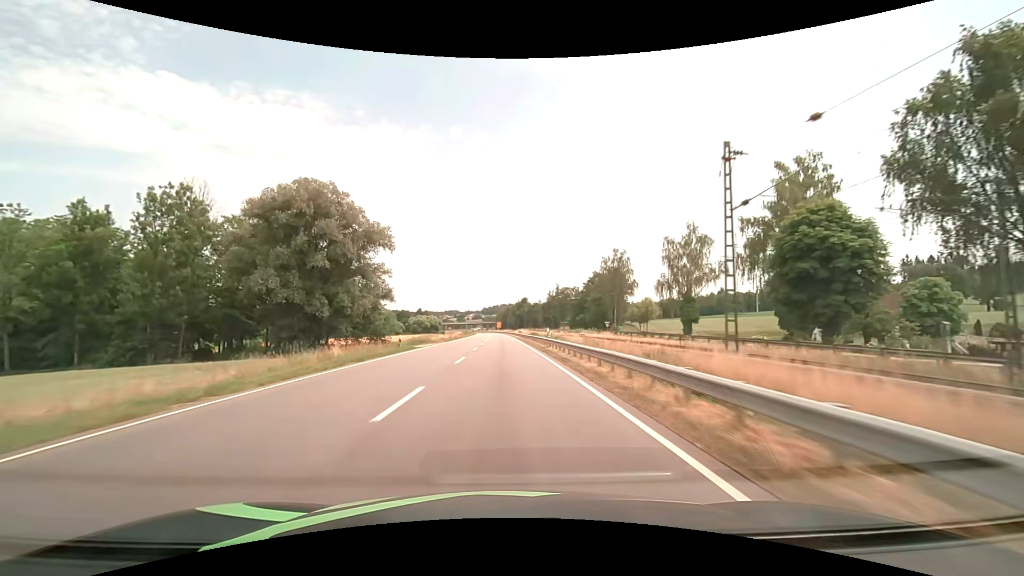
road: primary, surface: asphalt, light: Day
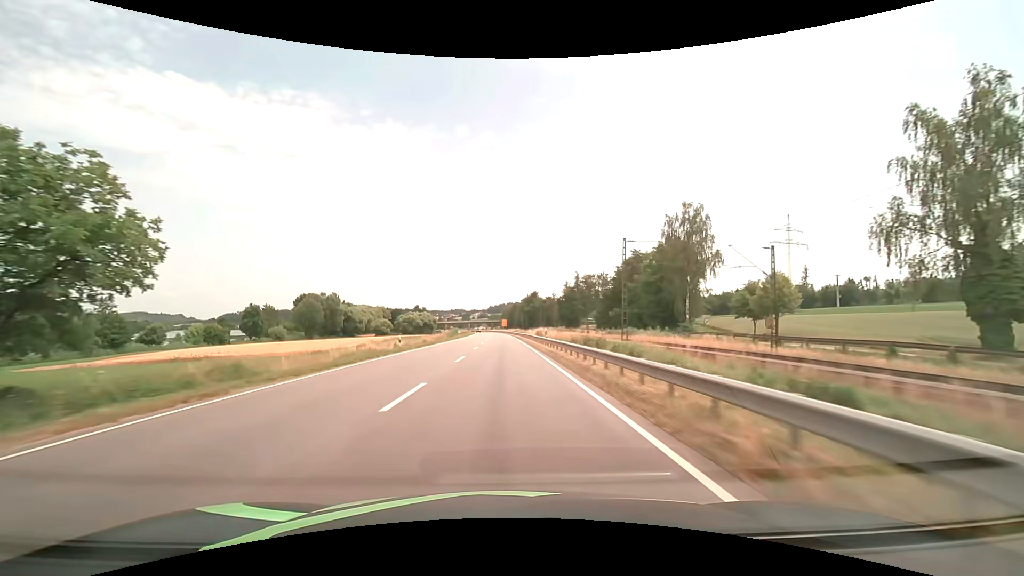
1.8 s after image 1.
(-0.2, +47.5) m; -1°
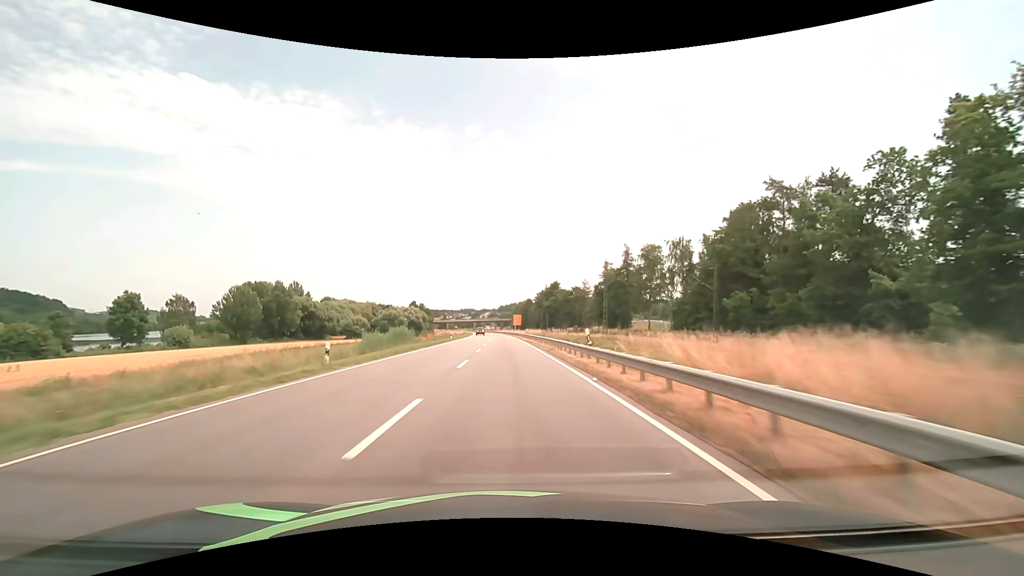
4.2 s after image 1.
(-1.0, +63.3) m; -1°
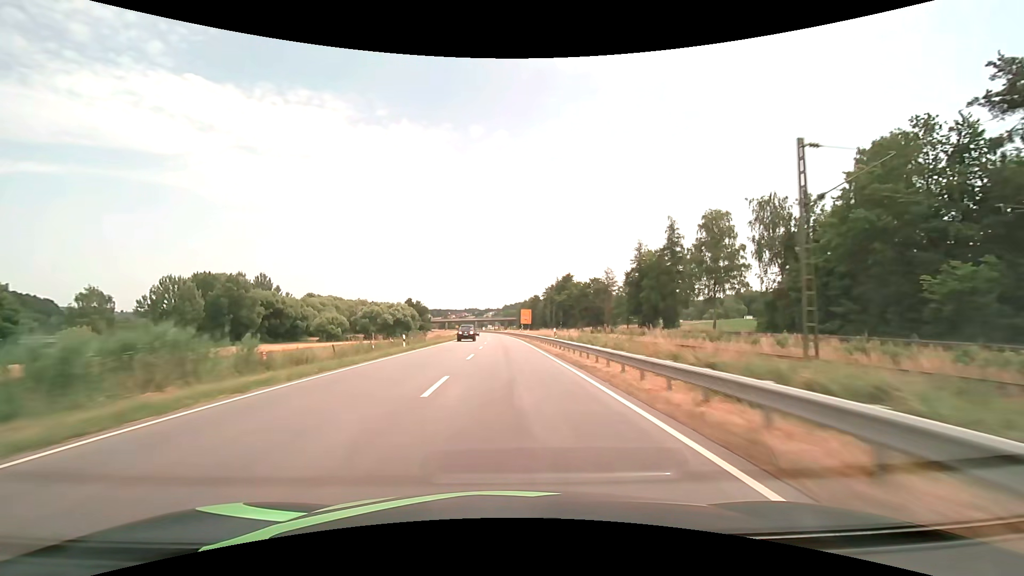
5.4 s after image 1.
(-0.1, +31.7) m; -1°
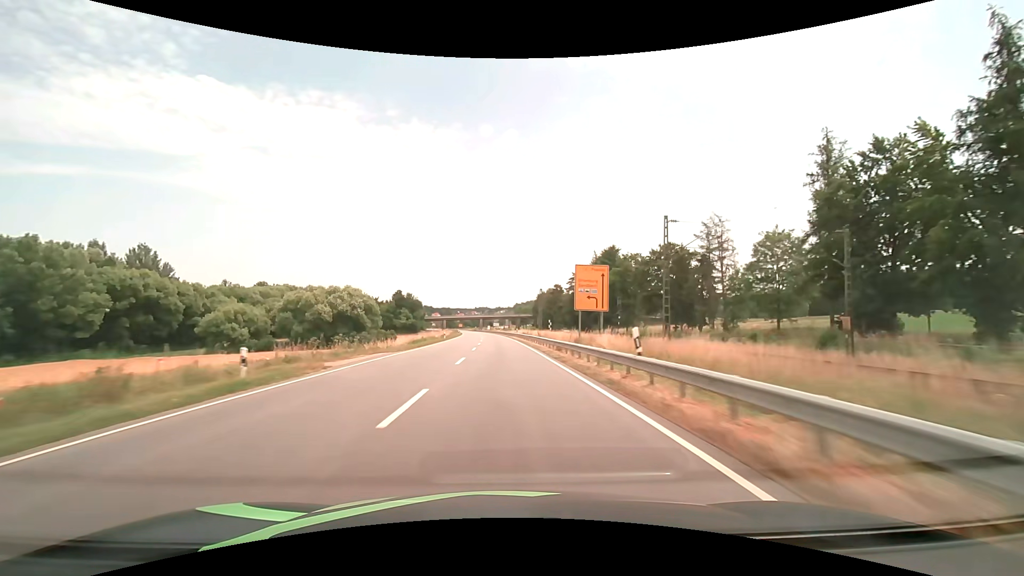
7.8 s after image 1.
(-0.6, +63.4) m; -1°
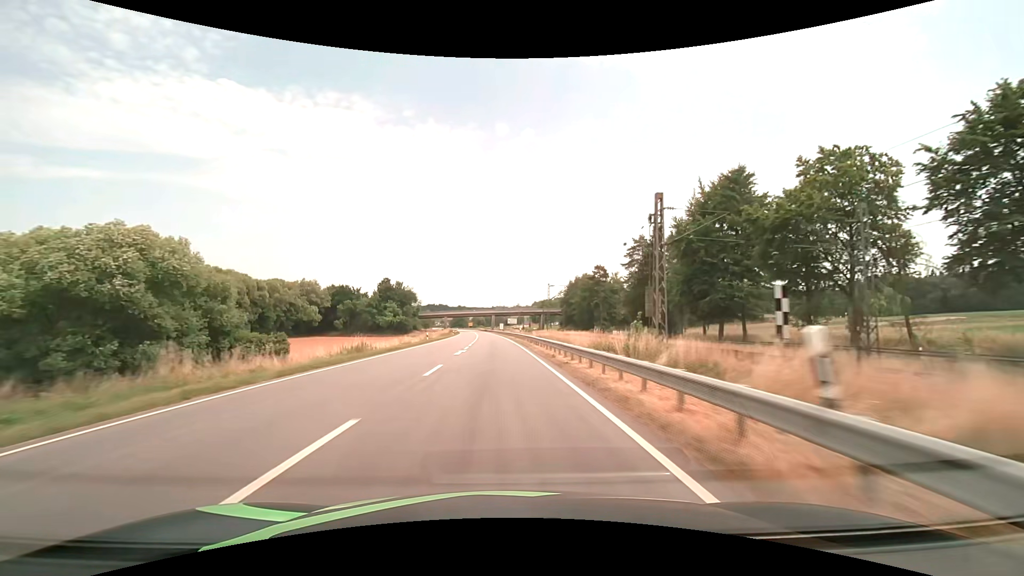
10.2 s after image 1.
(-0.9, +63.4) m; -2°
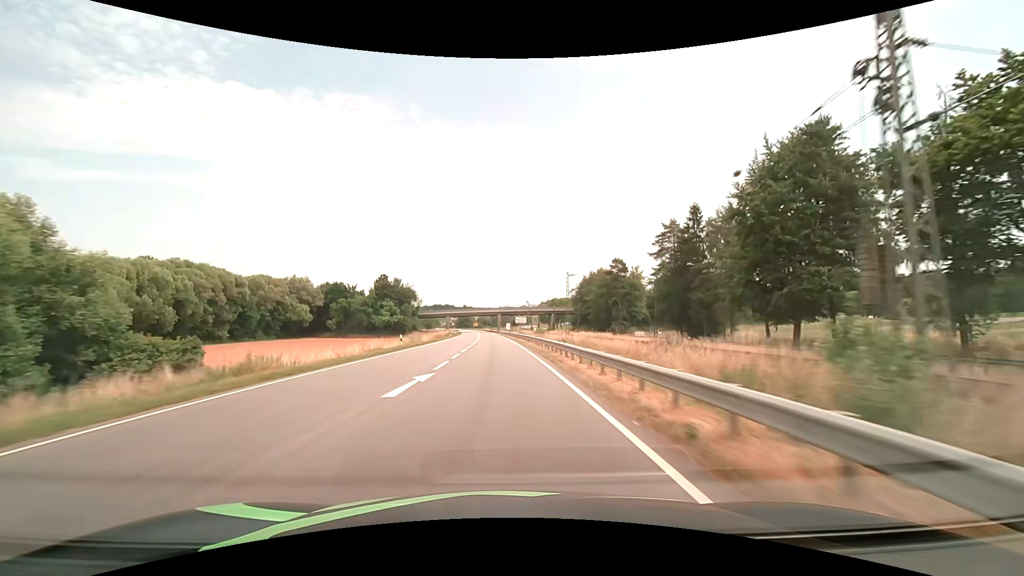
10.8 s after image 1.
(-0.1, +15.8) m; -1°
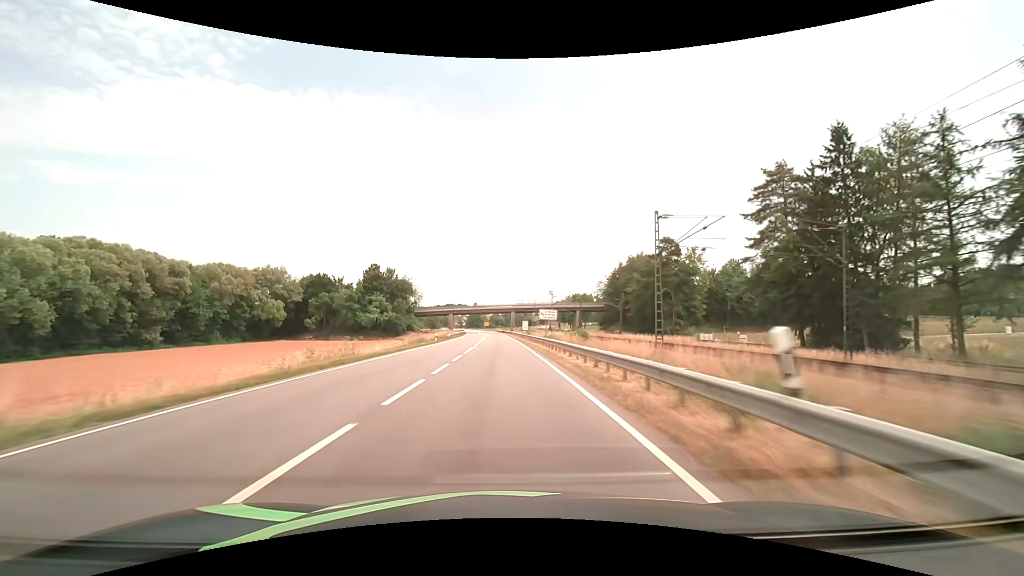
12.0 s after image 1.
(-0.4, +31.7) m; -1°
(0, +10) (0, +20) (0, +30) (-1, +40) (-1, +50) (-1, +60) (-2, +70) (-2, +80) (-2, +90) (-3, +100) m
